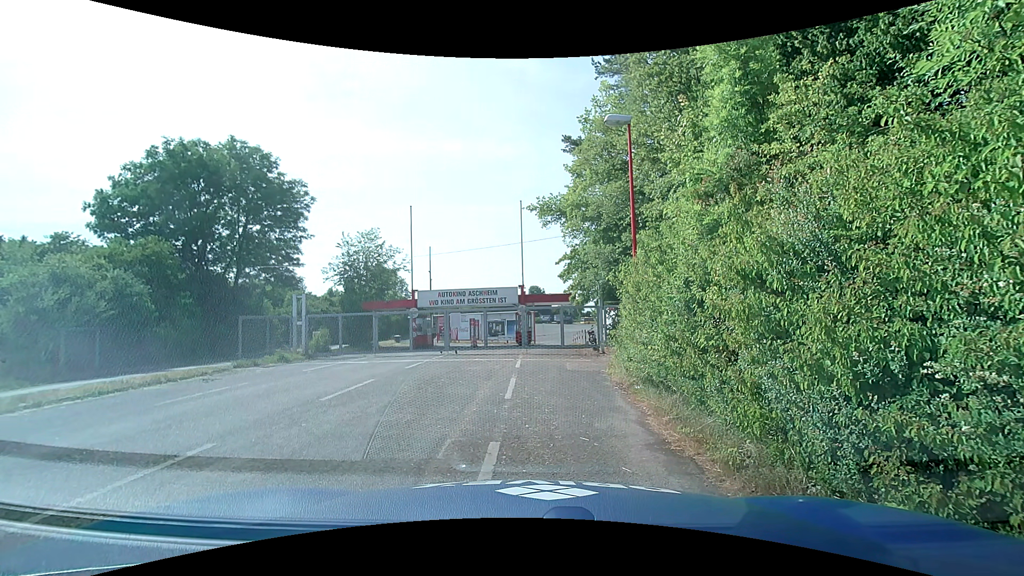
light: Day
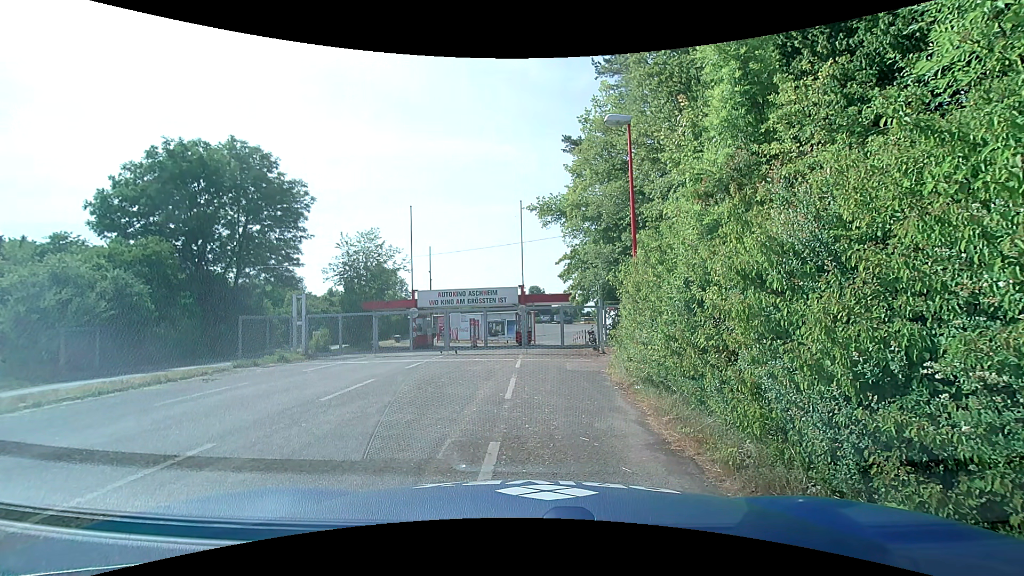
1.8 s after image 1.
(0.0, 0.0) m; 0°
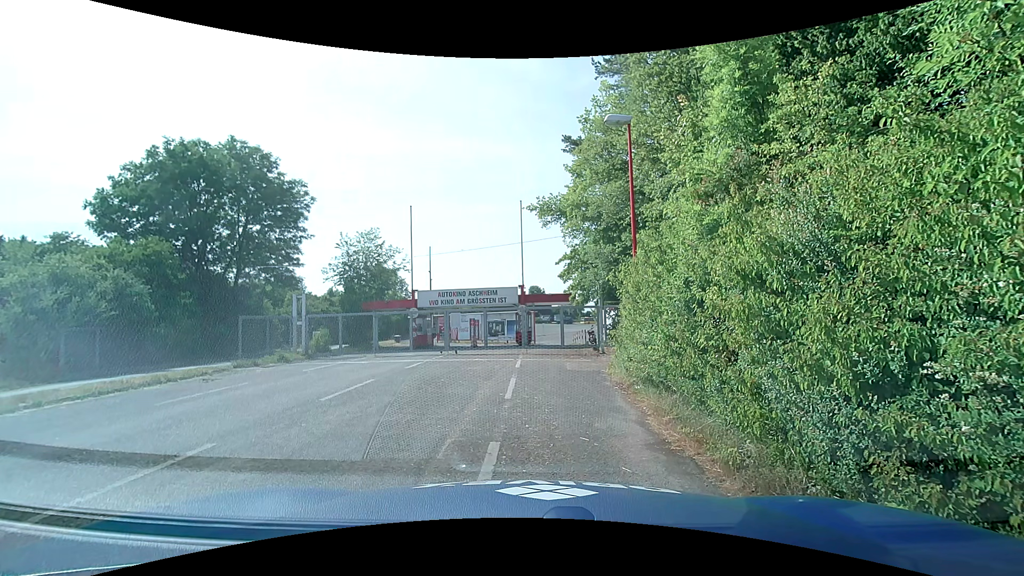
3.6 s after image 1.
(0.0, 0.0) m; 0°
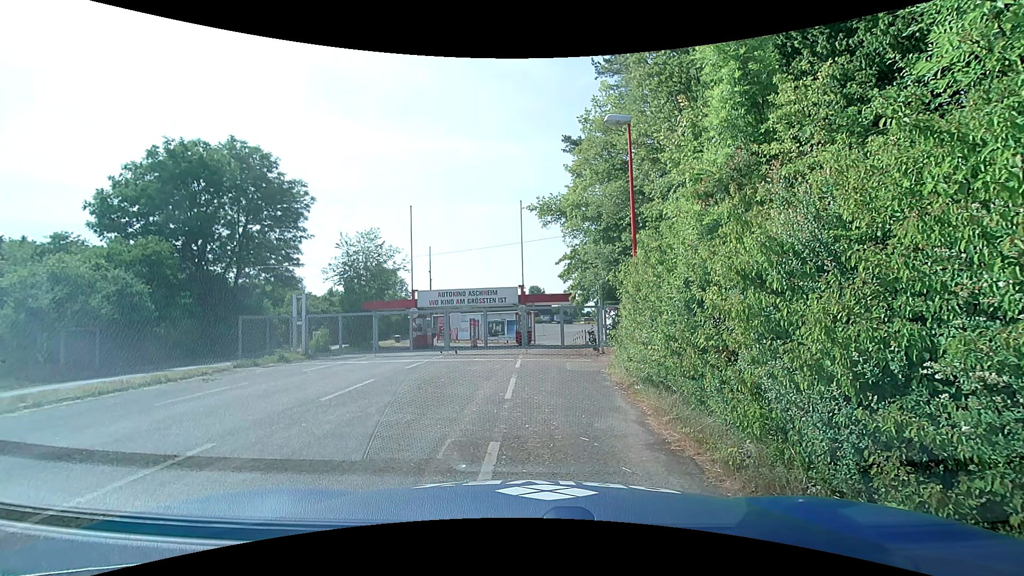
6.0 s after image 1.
(0.0, 0.0) m; 0°
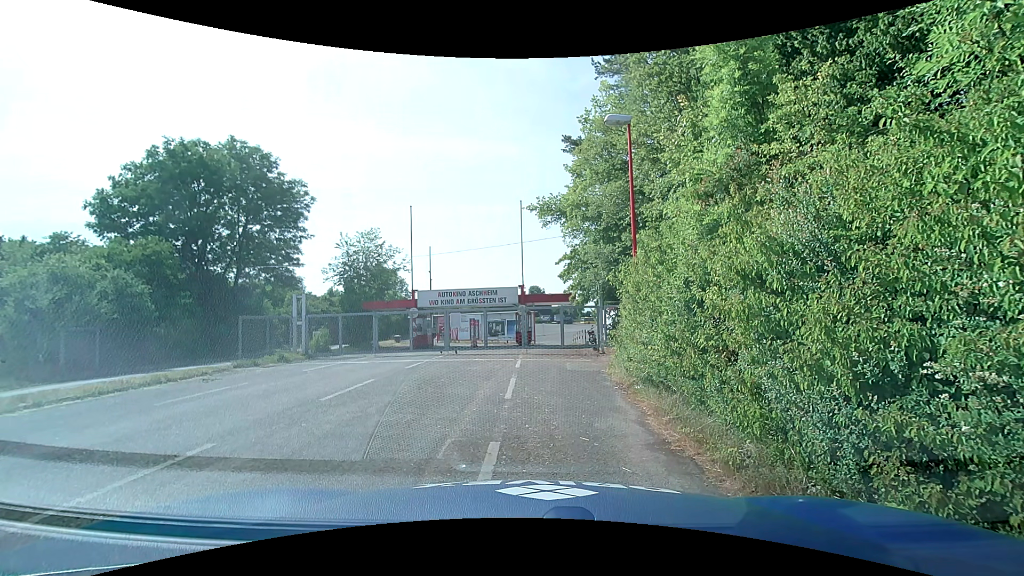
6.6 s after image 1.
(0.0, 0.0) m; 0°
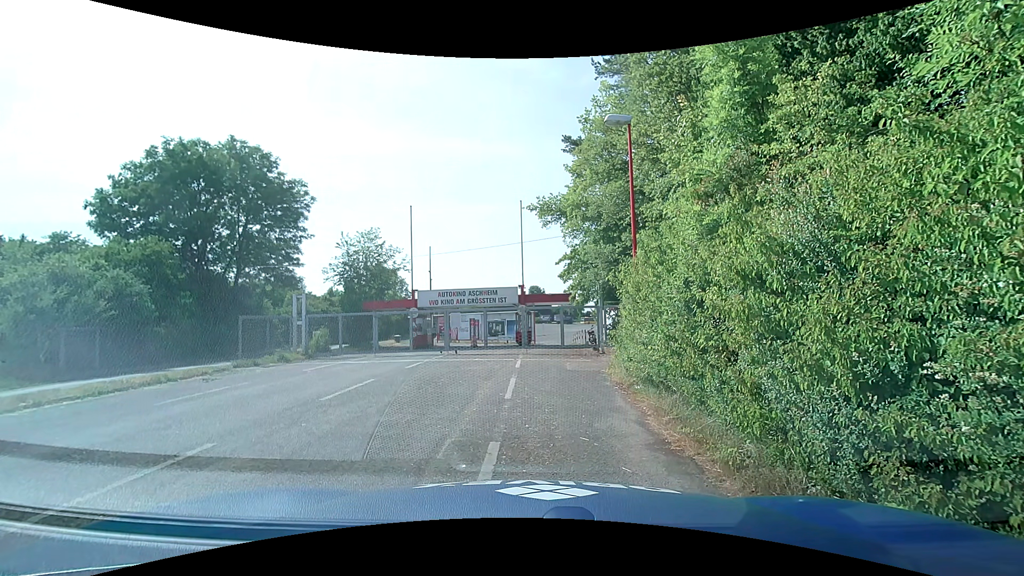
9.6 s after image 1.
(0.0, 0.0) m; 0°
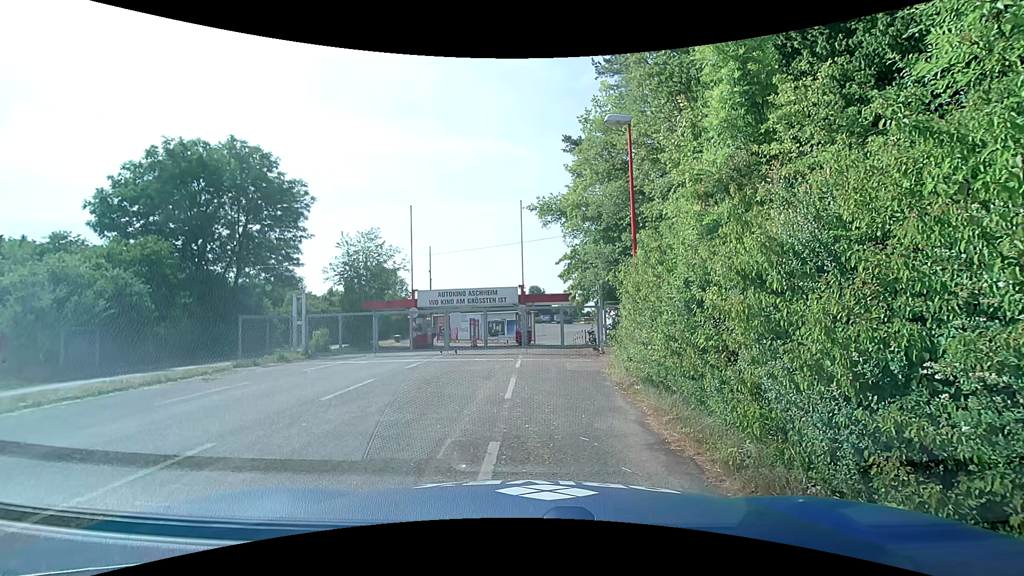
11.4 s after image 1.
(0.0, 0.0) m; 0°
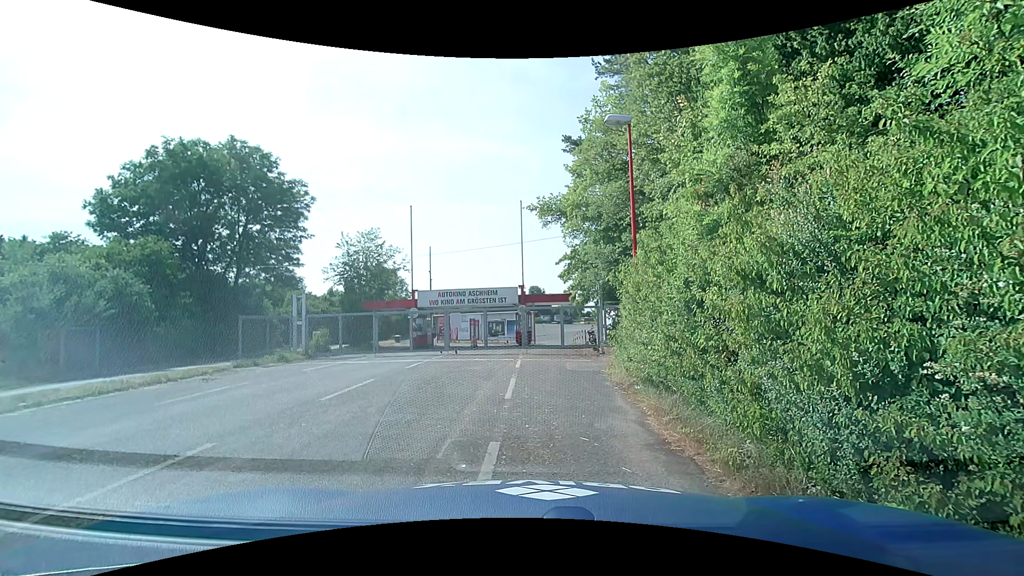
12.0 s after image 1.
(0.0, 0.0) m; 0°
